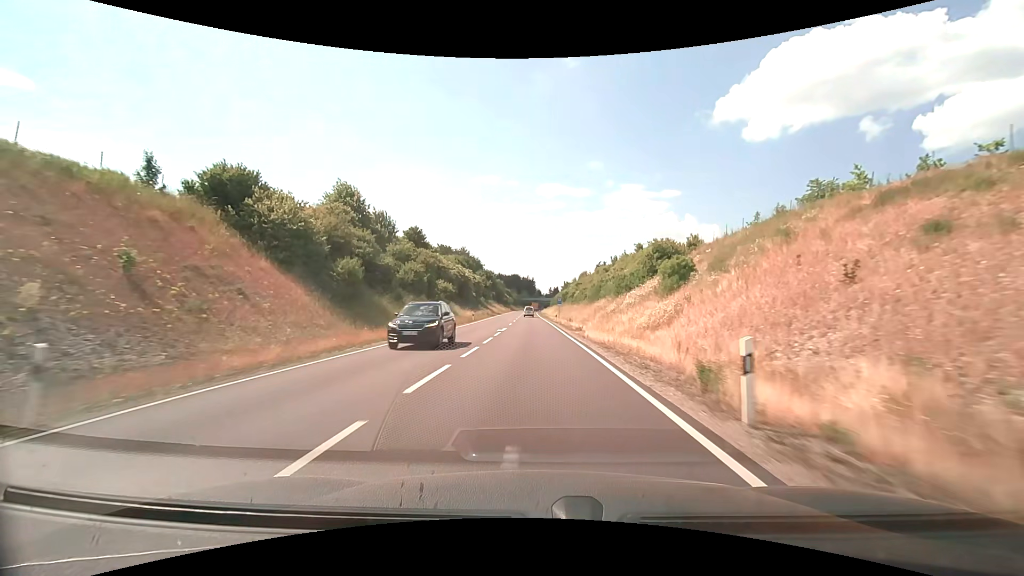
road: primary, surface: asphalt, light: Day
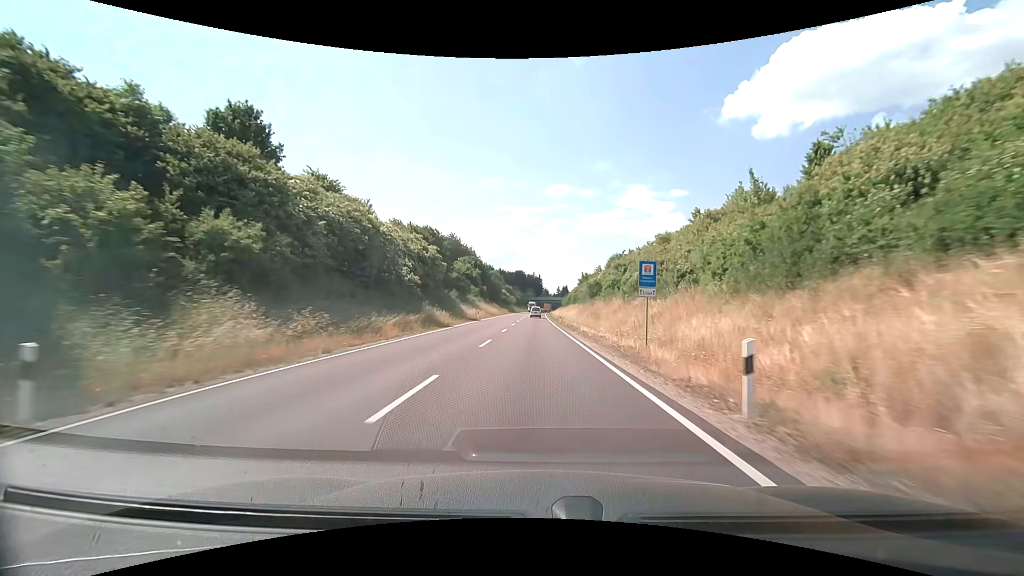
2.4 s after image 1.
(-0.6, +50.6) m; -1°
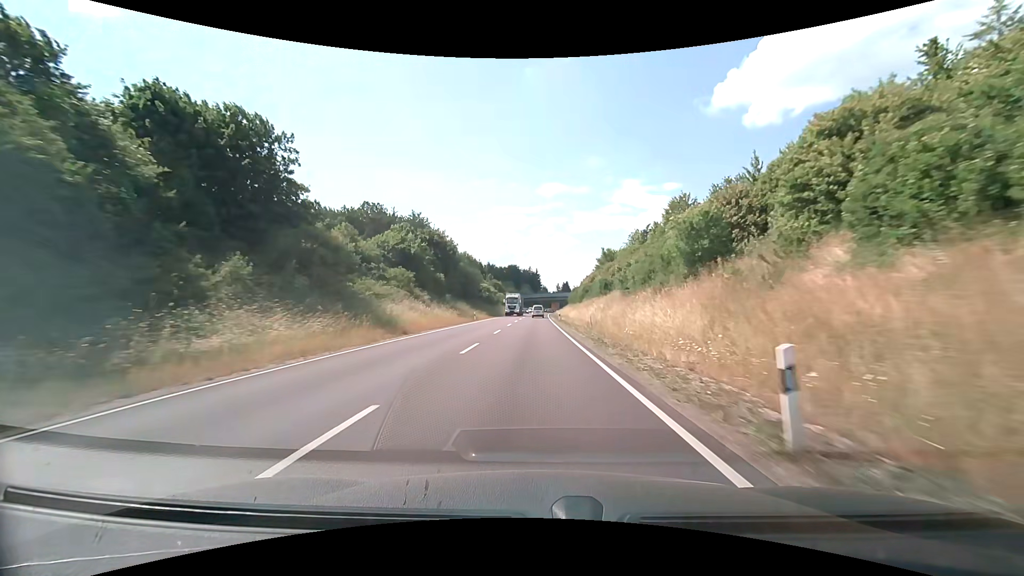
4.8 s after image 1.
(+0.3, +51.5) m; +1°
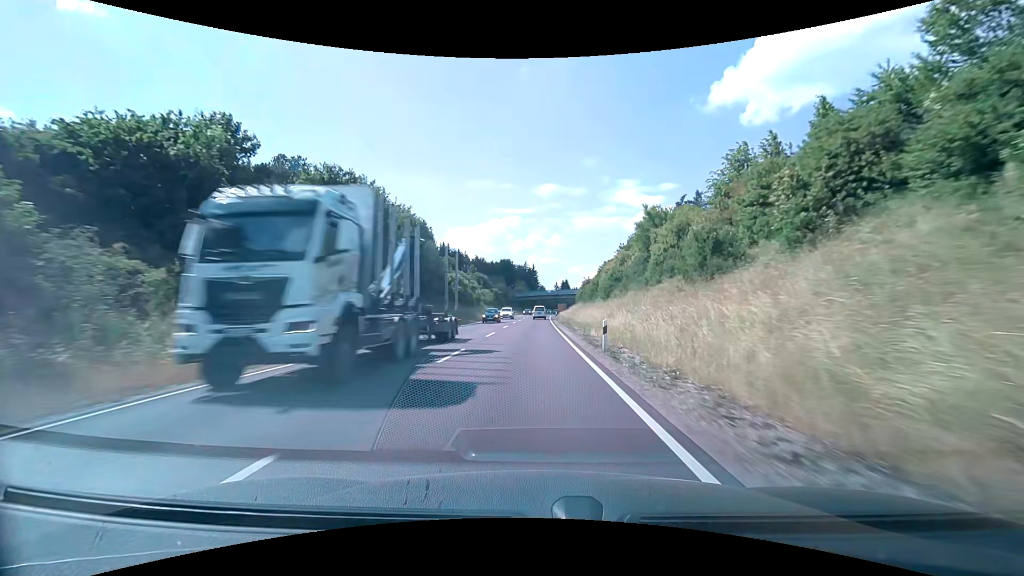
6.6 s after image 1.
(0.0, +38.7) m; 0°
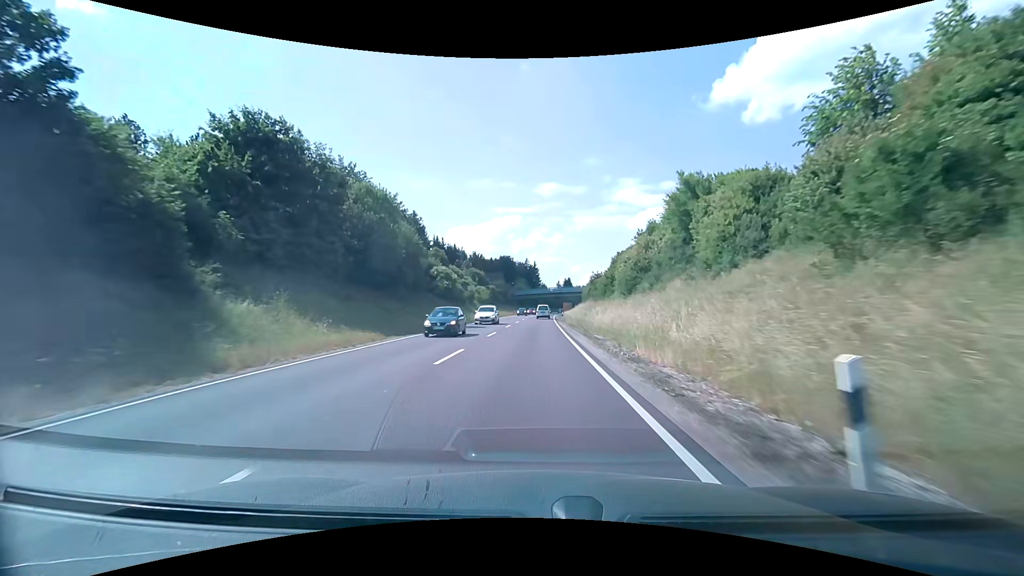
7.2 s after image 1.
(0.0, +12.7) m; 0°
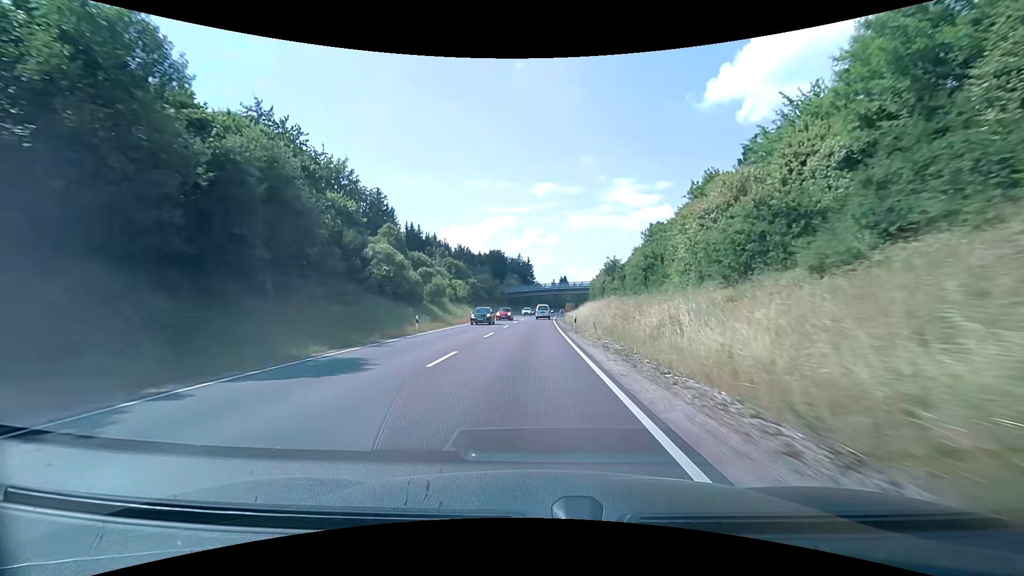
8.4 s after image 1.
(+0.1, +24.7) m; +1°
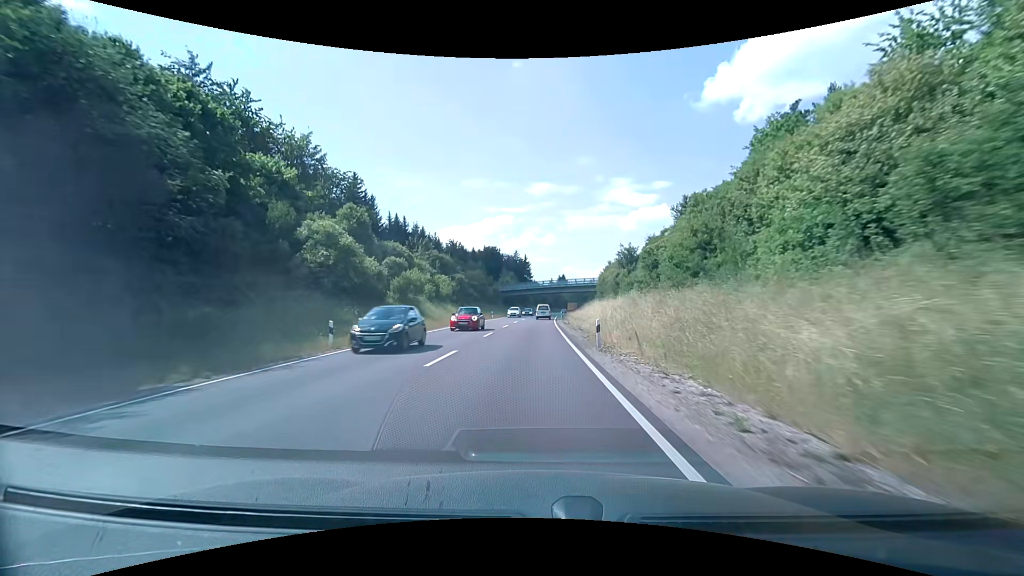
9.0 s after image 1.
(0.0, +12.0) m; 0°
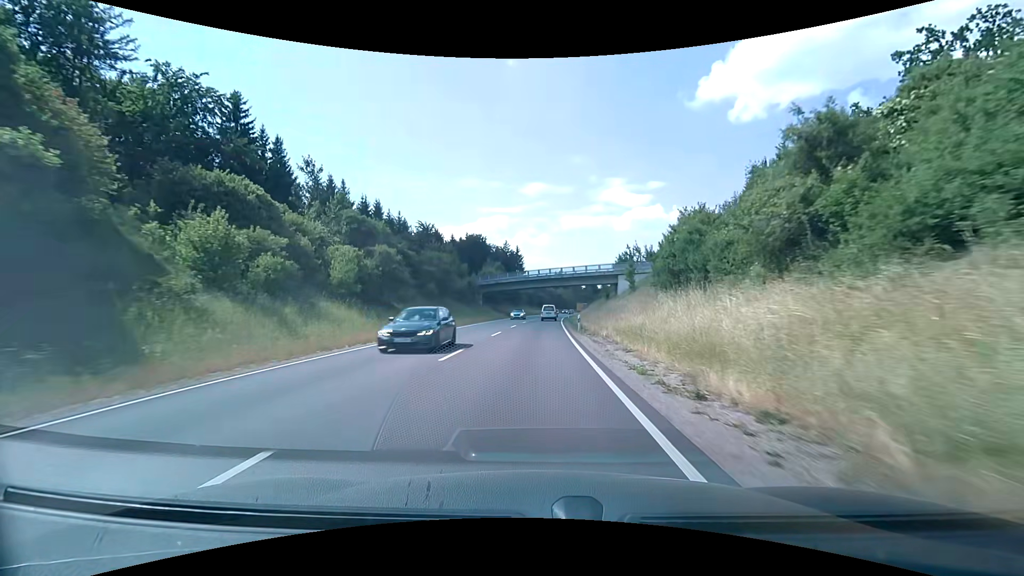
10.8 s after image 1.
(+0.2, +35.0) m; +1°
(0, +10) (0, +20) (0, +30) (+1, +40) (+1, +50) (+1, +60) (+2, +70) (+3, +80) (+3, +90) (+4, +100) m
